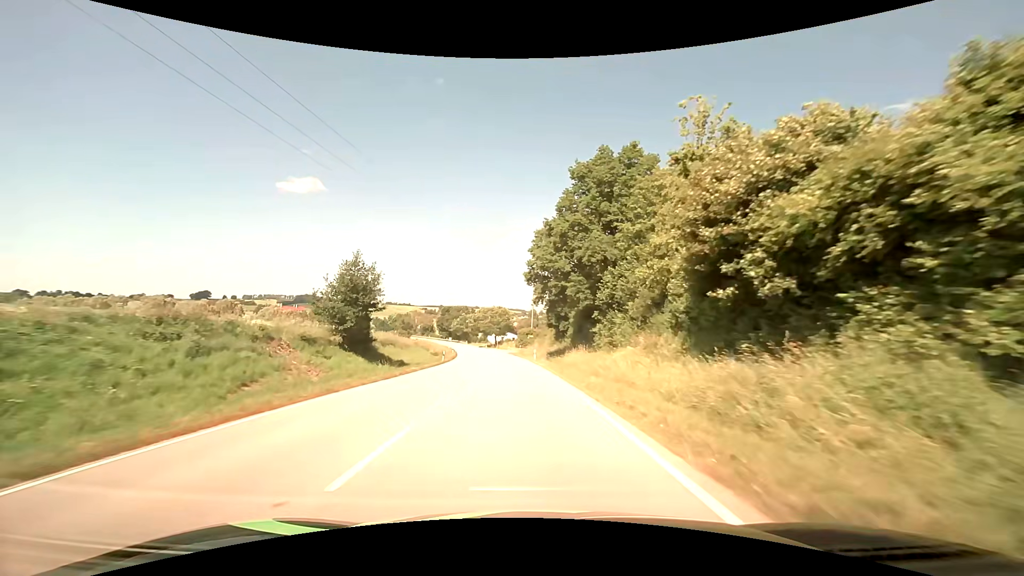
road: secondary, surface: asphalt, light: Day
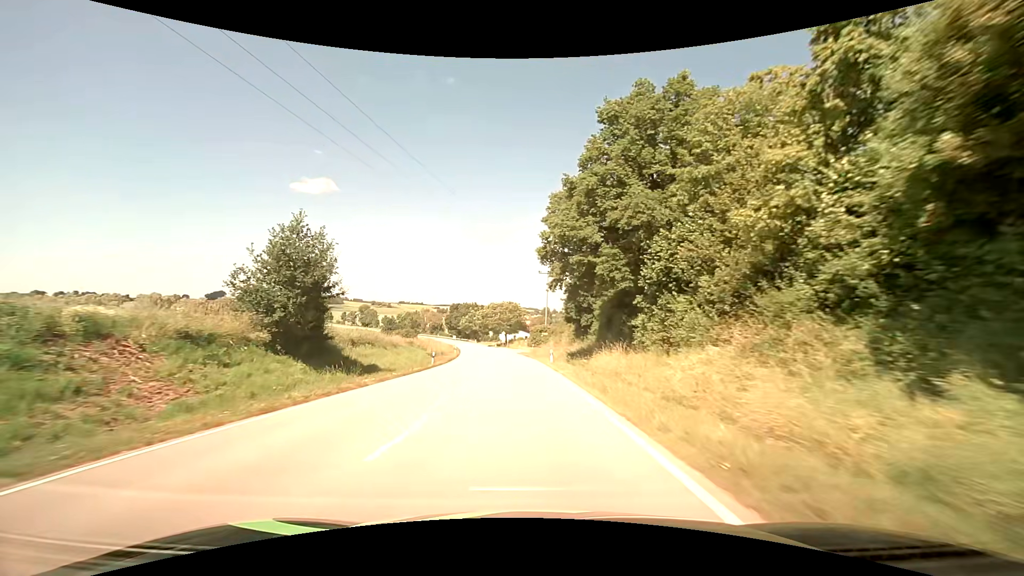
(-0.1, +10.8) m; -2°
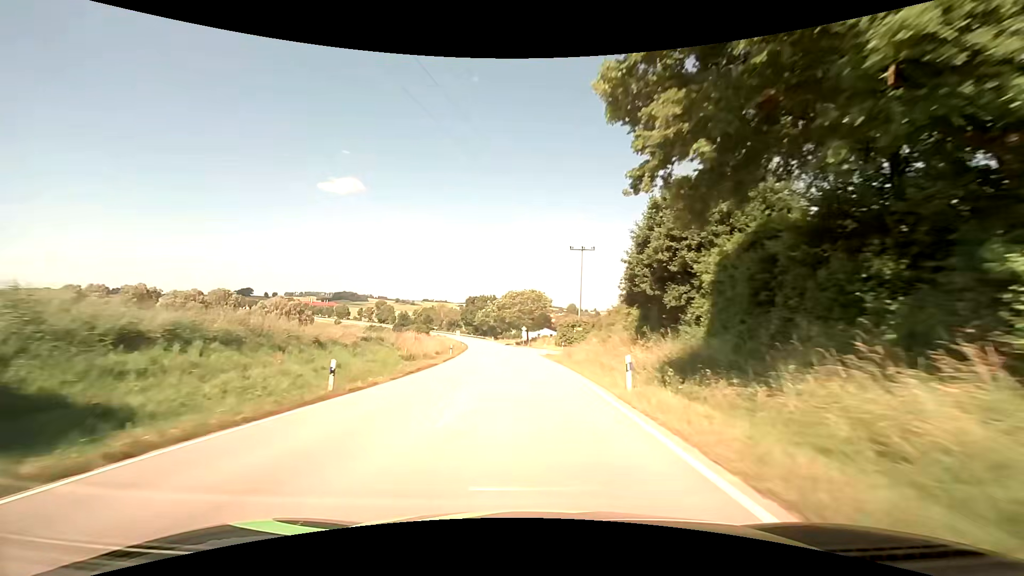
(-0.5, +21.8) m; -3°
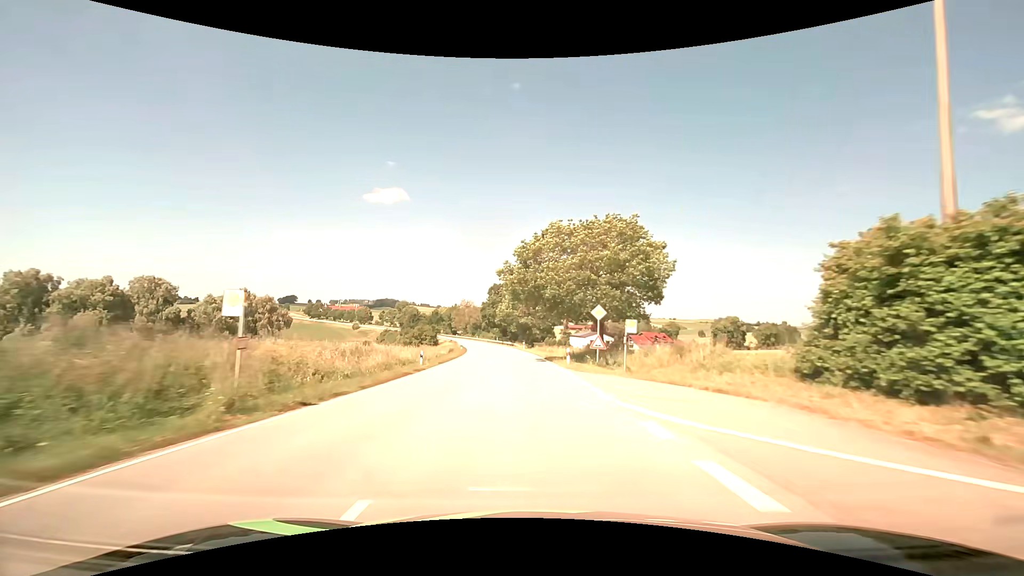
(-2.3, +56.1) m; -5°
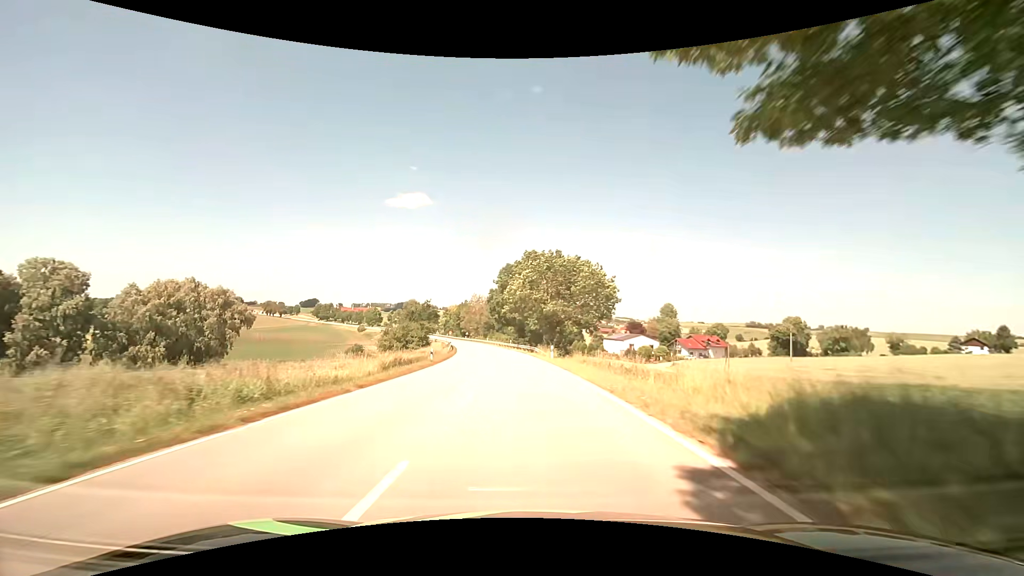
(-0.9, +34.5) m; -3°
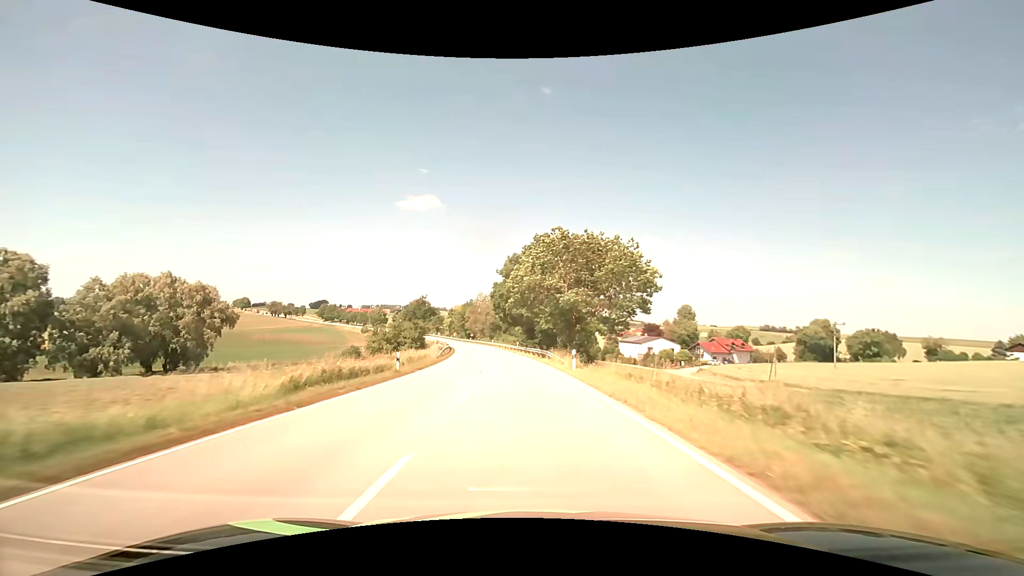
(-0.1, +11.7) m; -1°
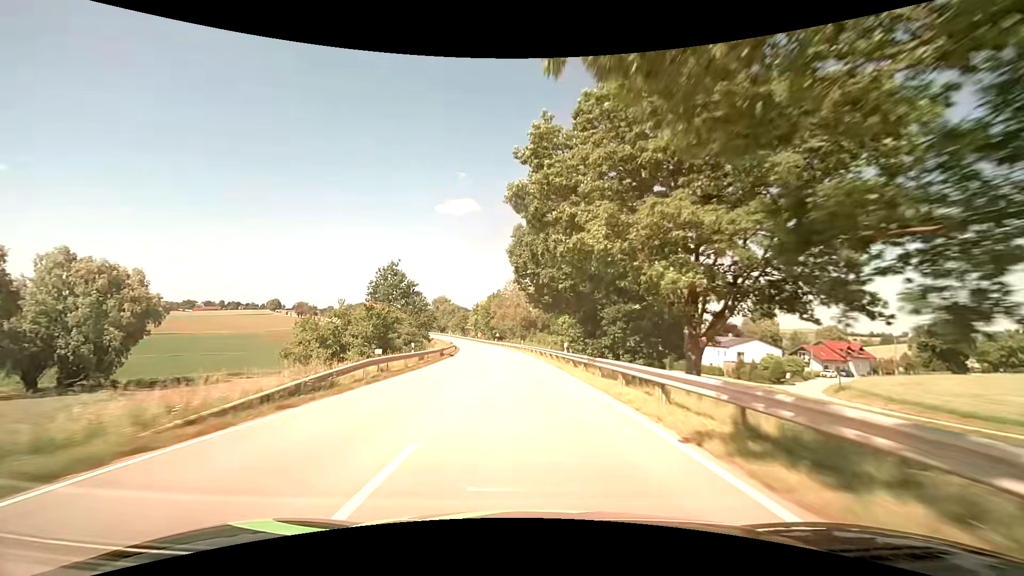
(-1.3, +35.6) m; -4°
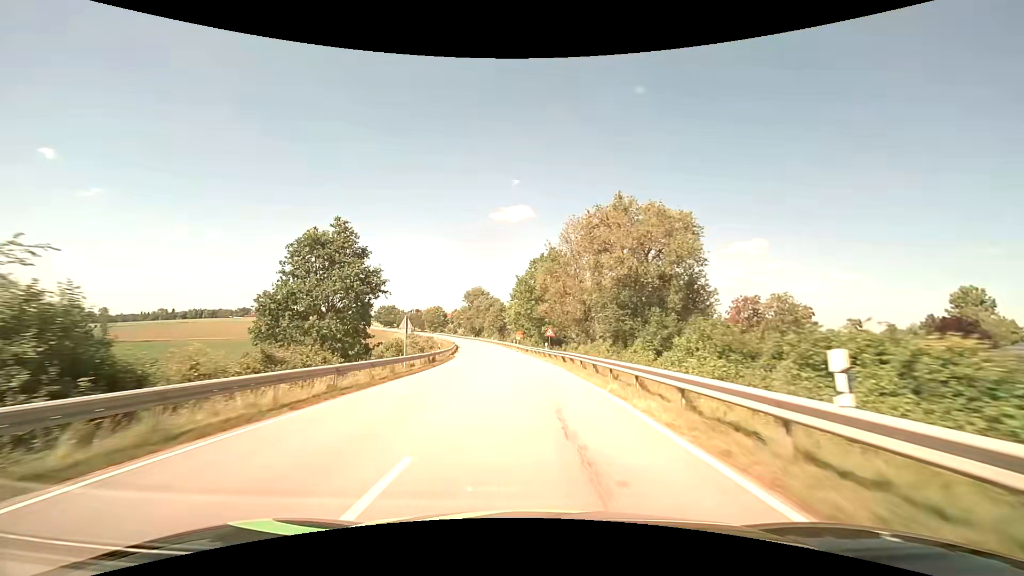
(-3.9, +60.8) m; -7°
(0, +10) (0, +20) (-1, +30) (-1, +40) (-2, +50) (-3, +60) (-4, +70) (-6, +80) (-7, +90) (-9, +99) m
